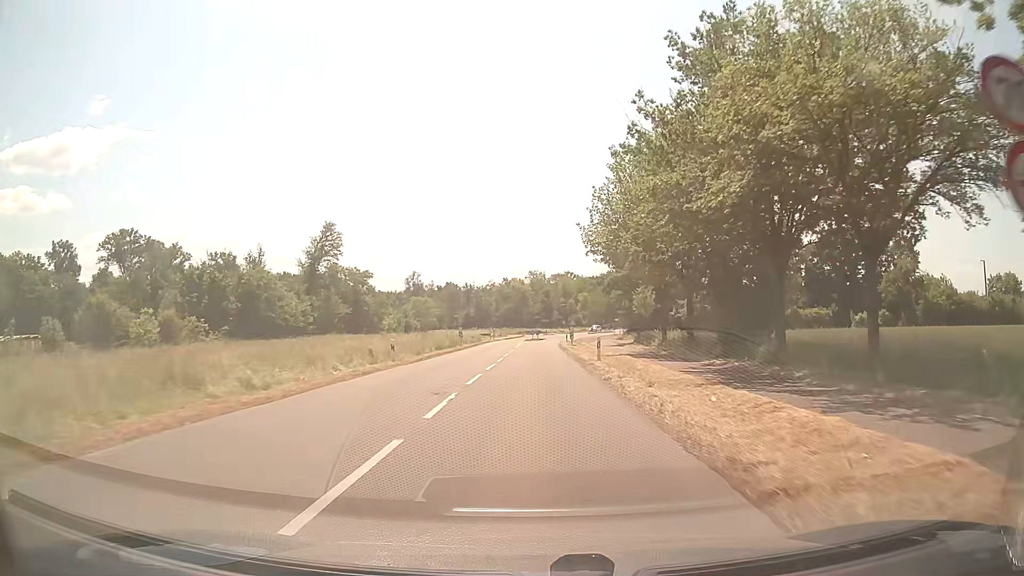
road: secondary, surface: asphalt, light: Day
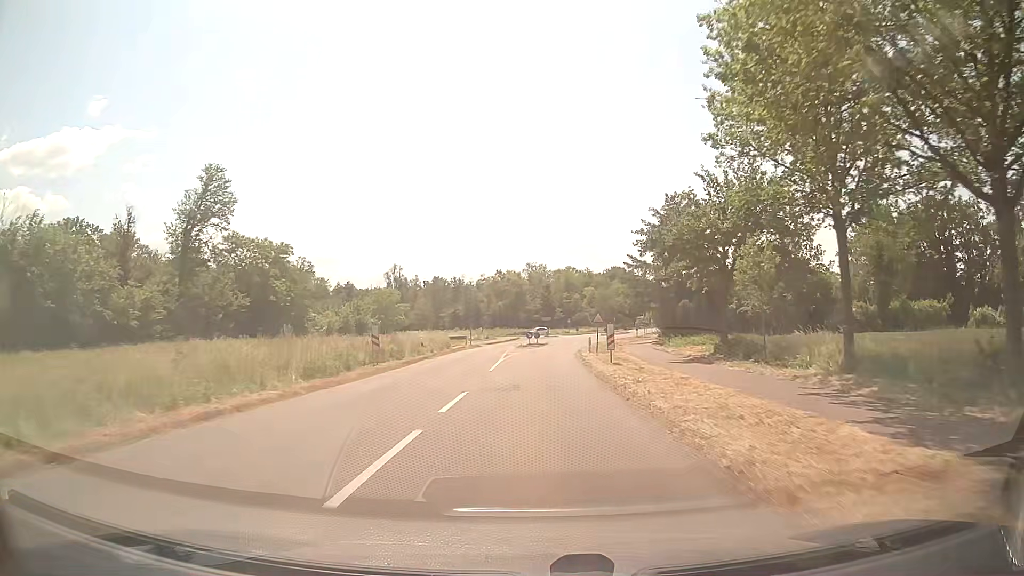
(0.0, +28.9) m; 0°
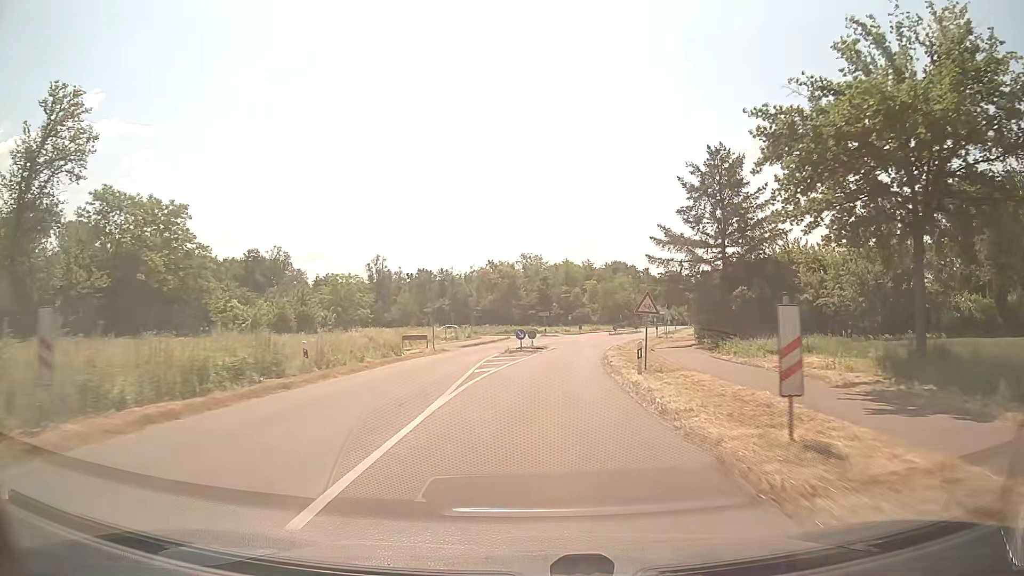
(0.0, +18.7) m; +1°
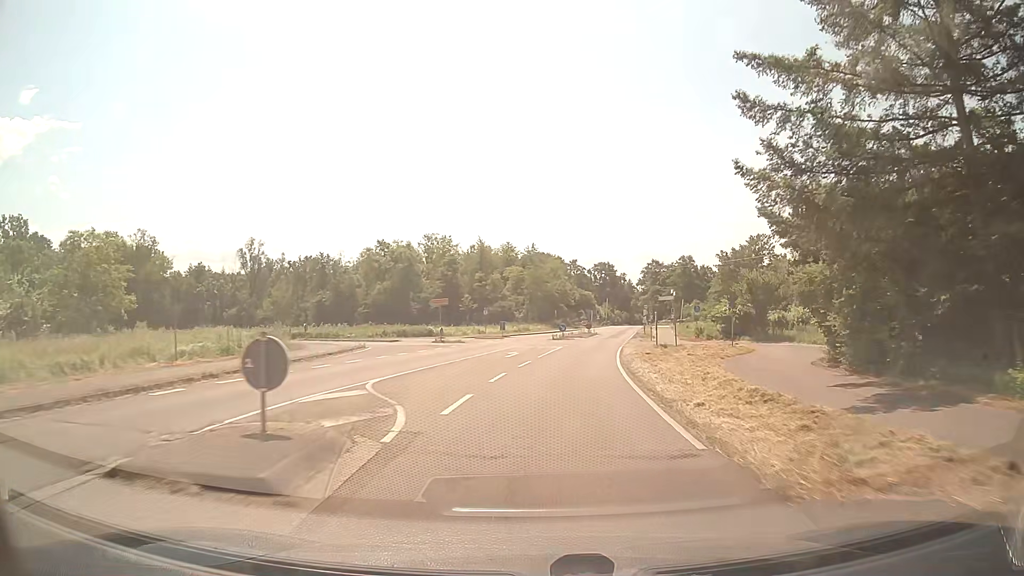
(+1.7, +36.9) m; +7°
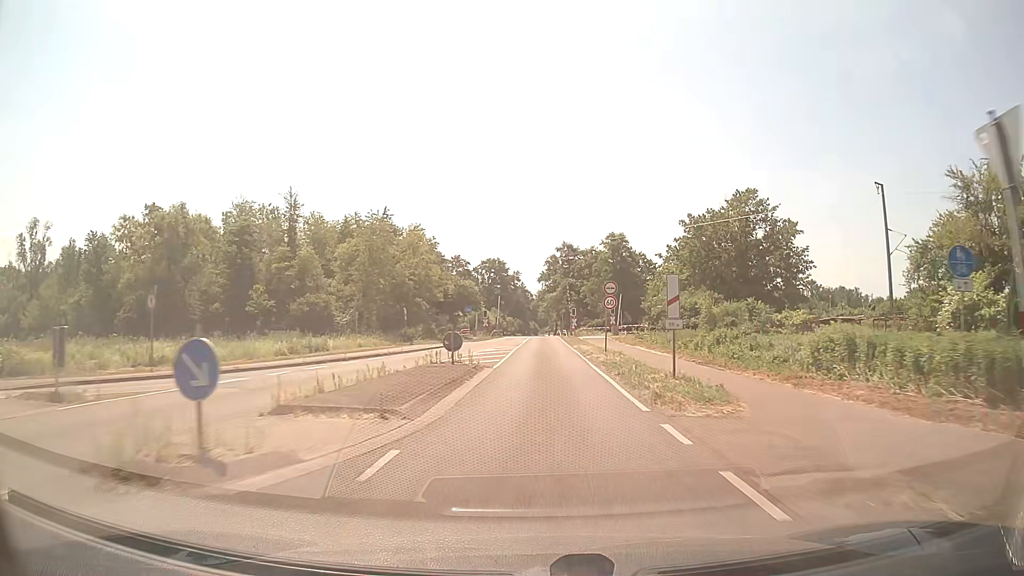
(+4.0, +46.2) m; +9°
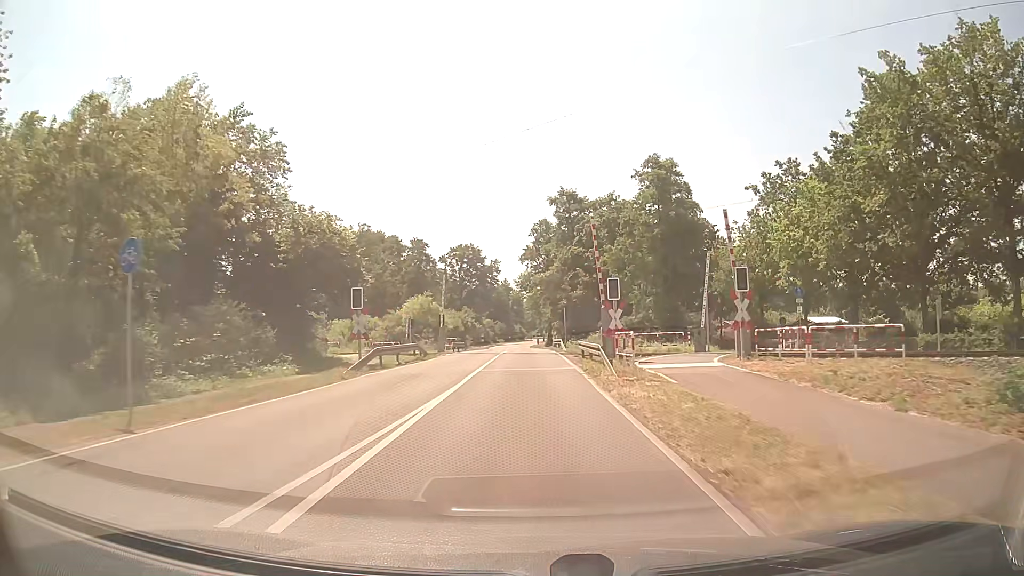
(+0.7, +46.0) m; +1°
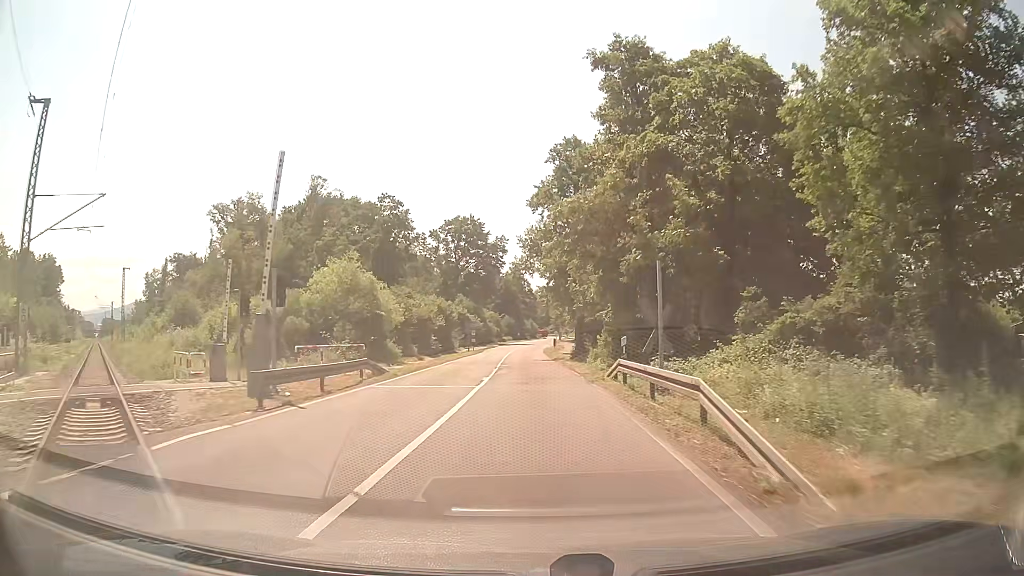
(-0.4, +35.8) m; -1°
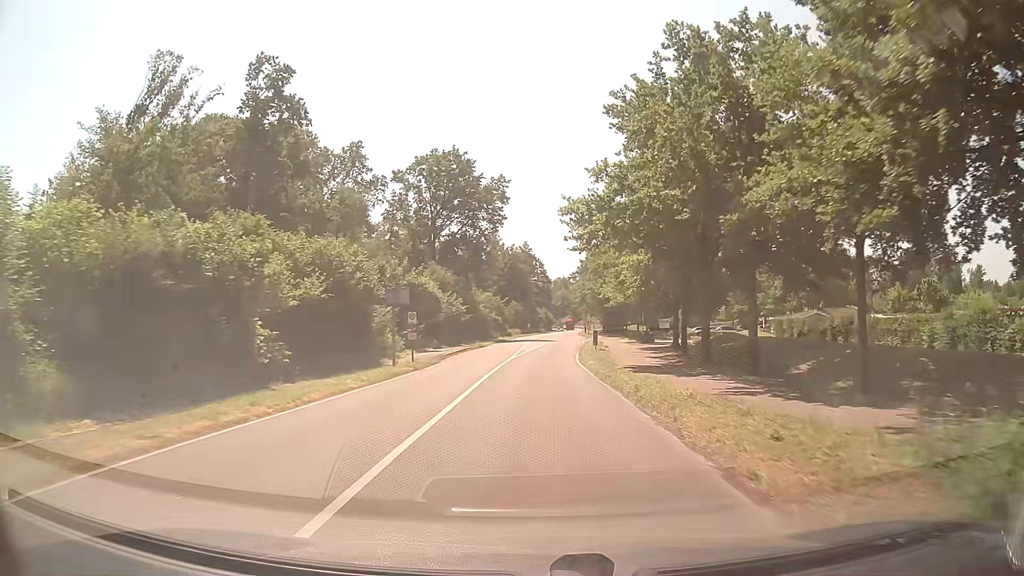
(-0.8, +44.7) m; -1°
(0, +10) (0, +20) (+1, +30) (+1, +40) (+2, +50) (+3, +60) (+3, +70) (+4, +80) (+5, +90) (+5, +100) m
